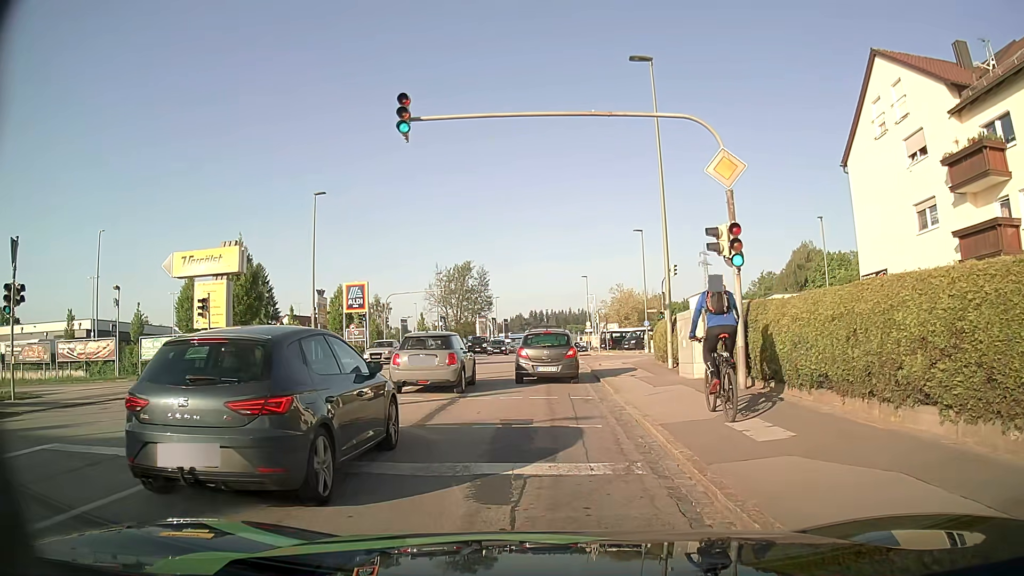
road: tertiary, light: Day
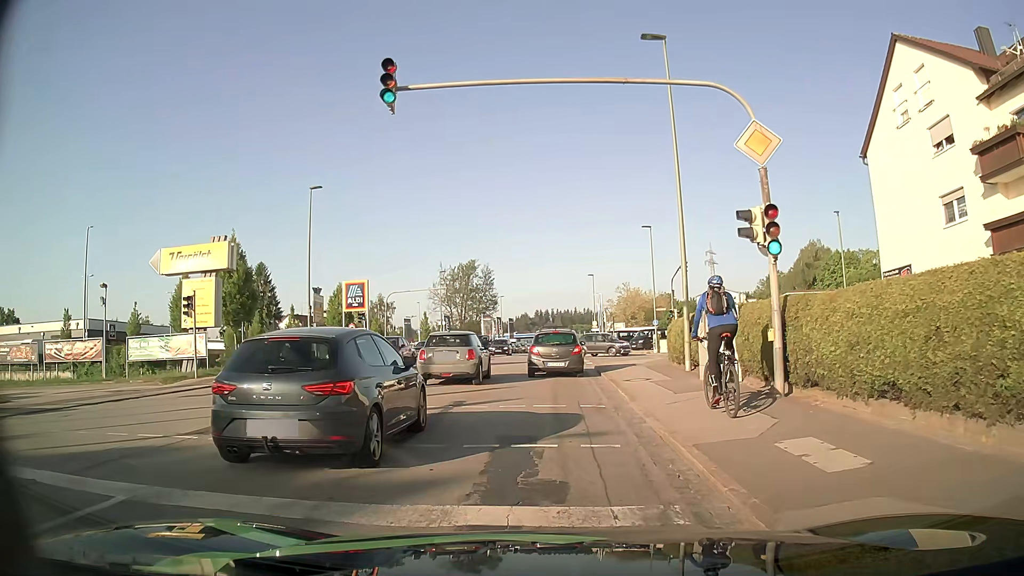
(0.0, +1.9) m; -1°
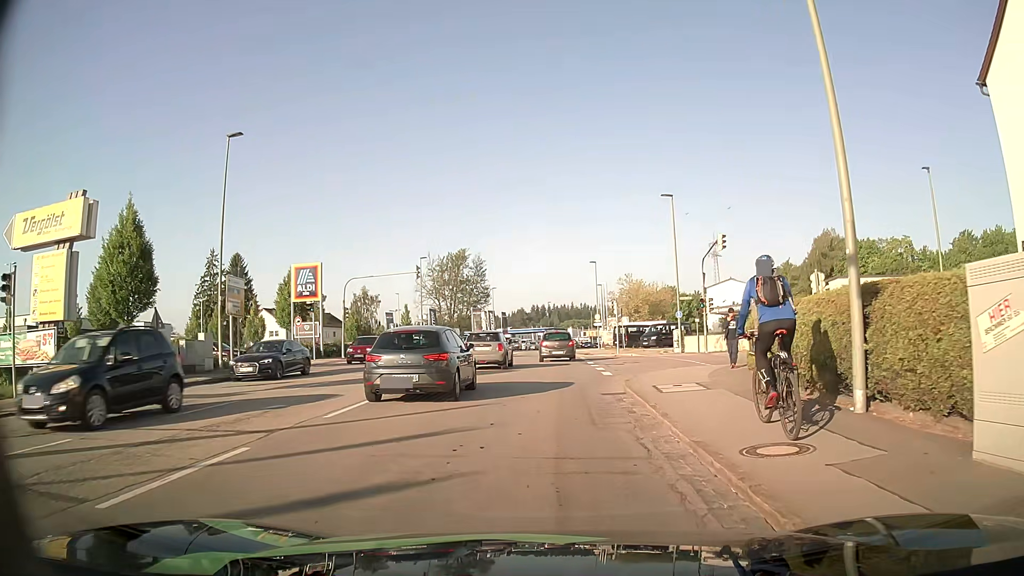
(0.0, +11.3) m; 0°
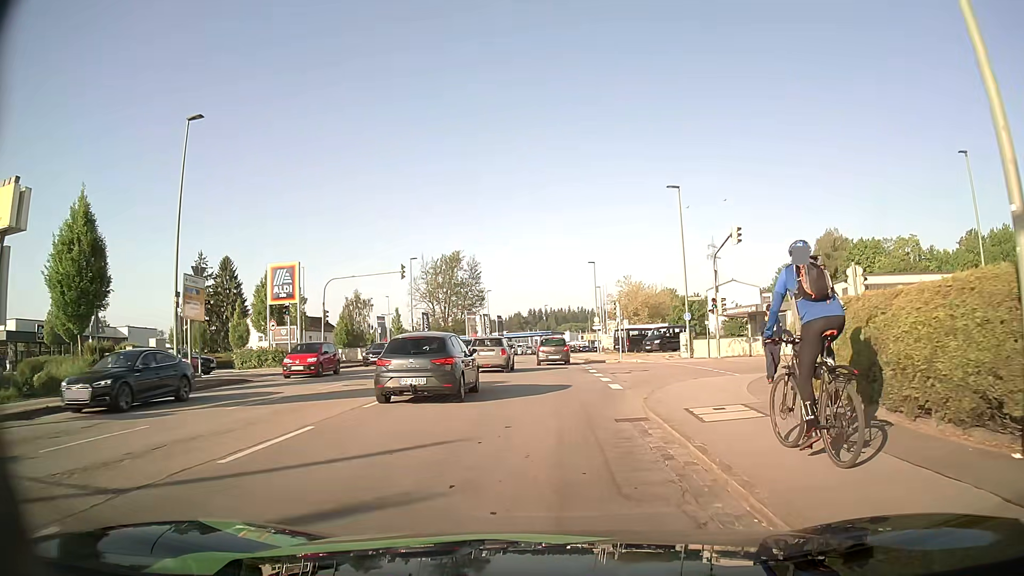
(0.0, +3.7) m; 0°
(0, +10) (0, +20) (+1, +30) (+1, +40) (+1, +50) (+1, +60) (+1, +70) (+2, +80) (+3, +90) (+4, +100) m
